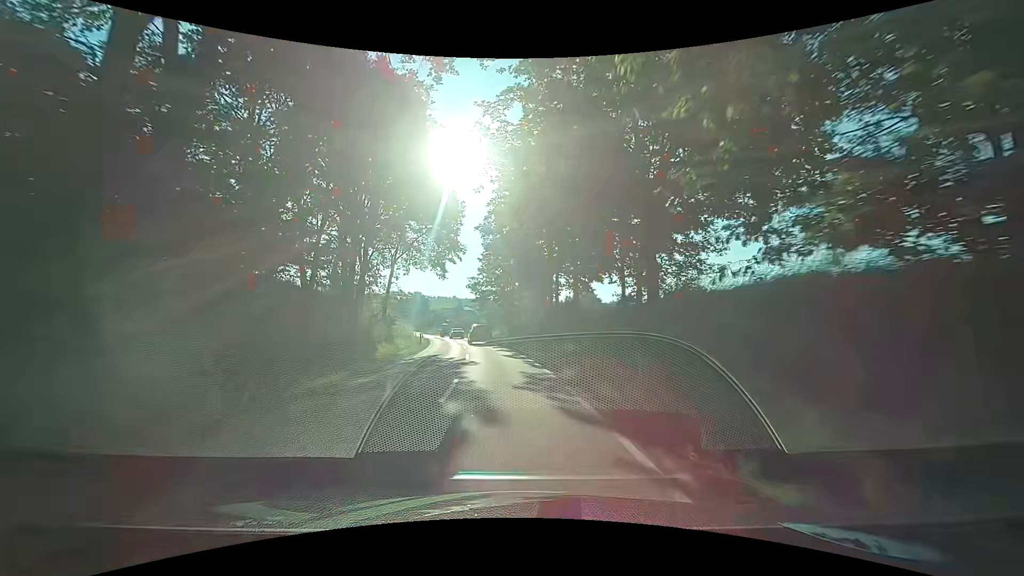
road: secondary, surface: asphalt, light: Day
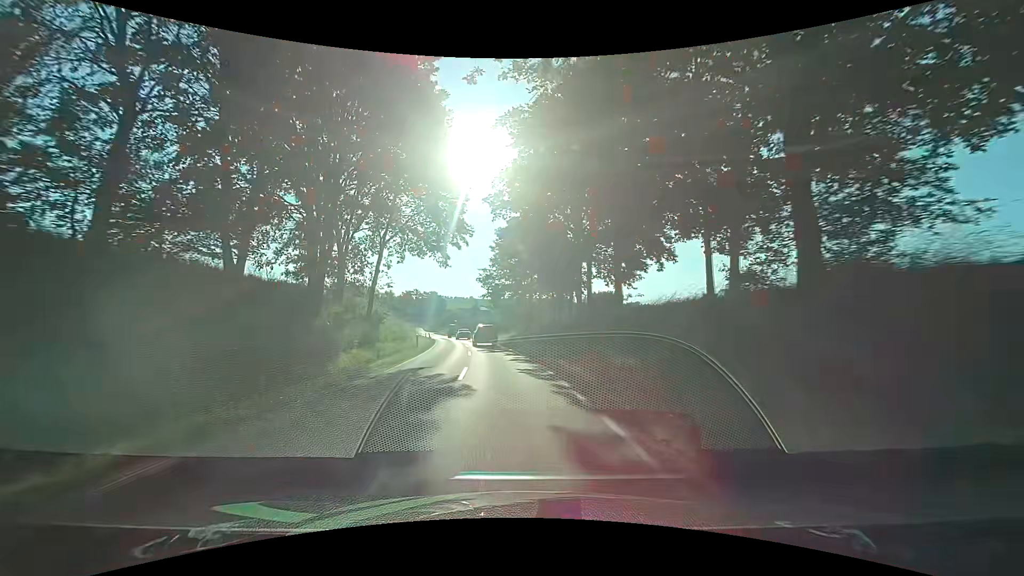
(-0.2, +8.3) m; -2°
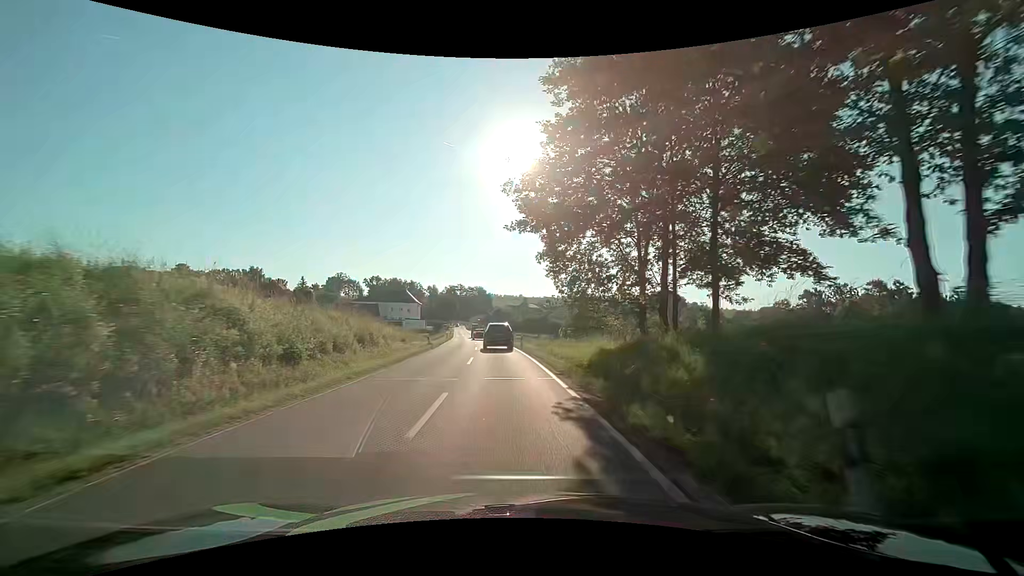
(-1.8, +31.8) m; -6°
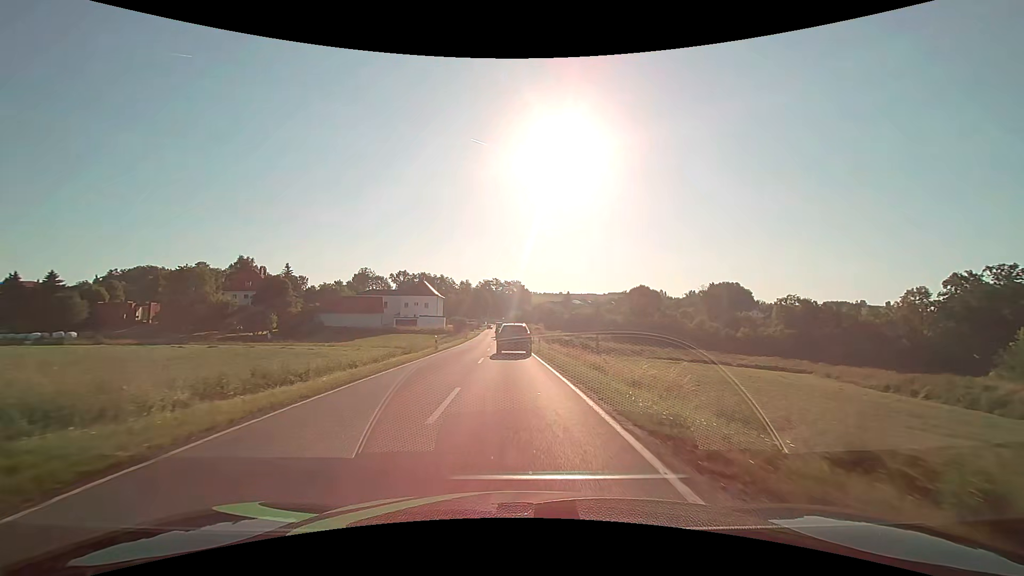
(-1.6, +36.0) m; -4°
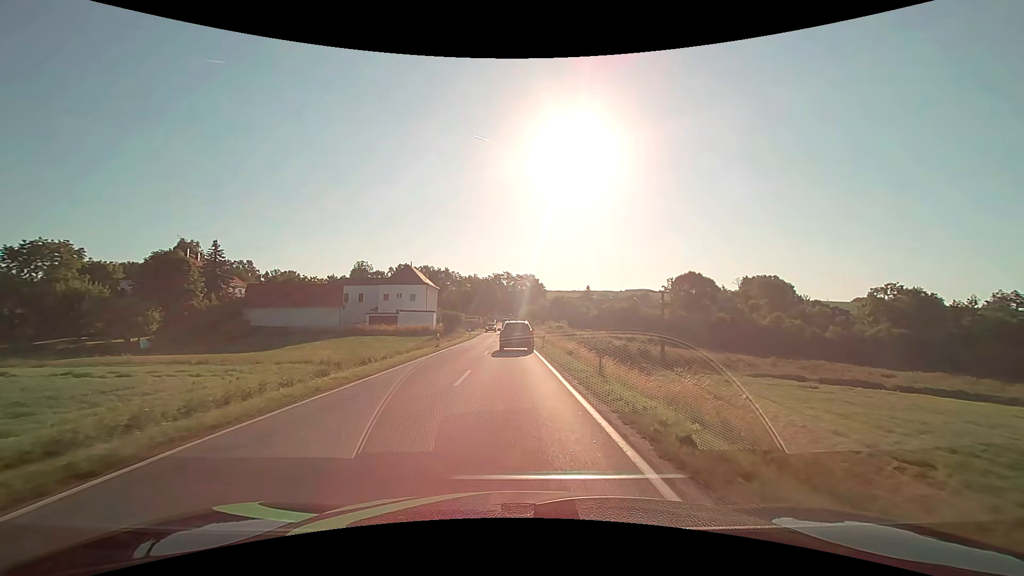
(-0.6, +32.6) m; -2°
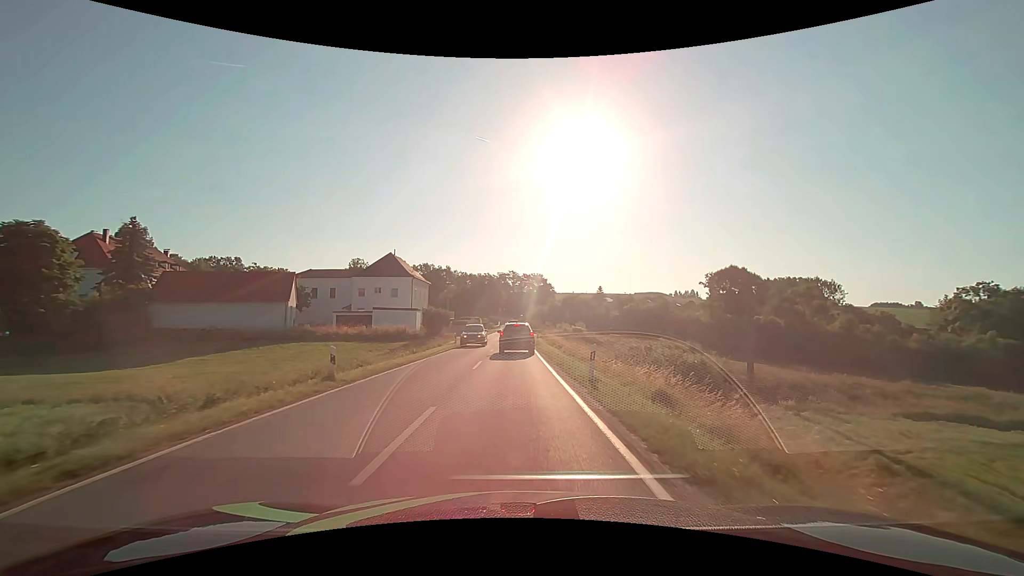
(-0.1, +19.7) m; -1°
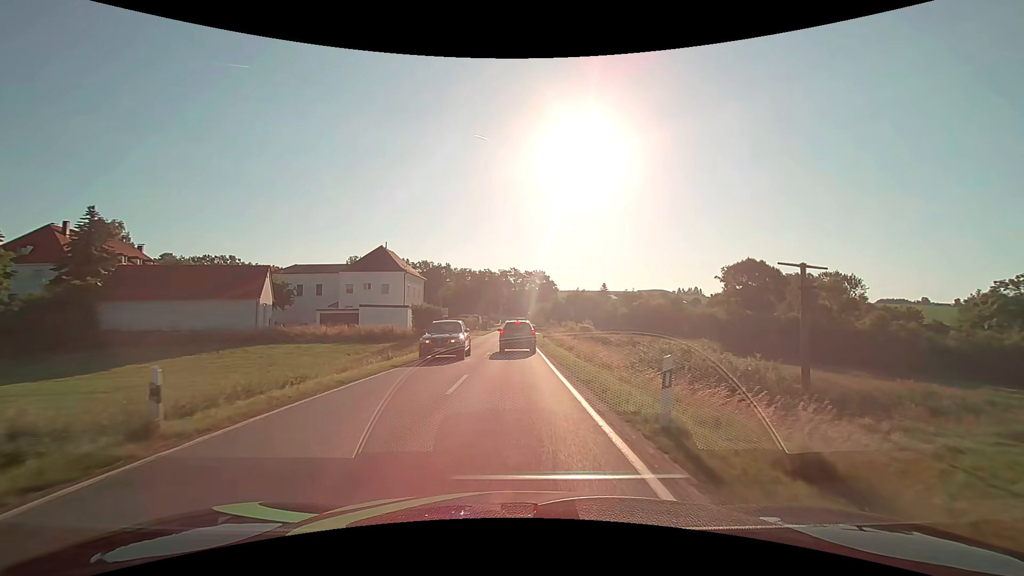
(0.0, +6.6) m; 0°
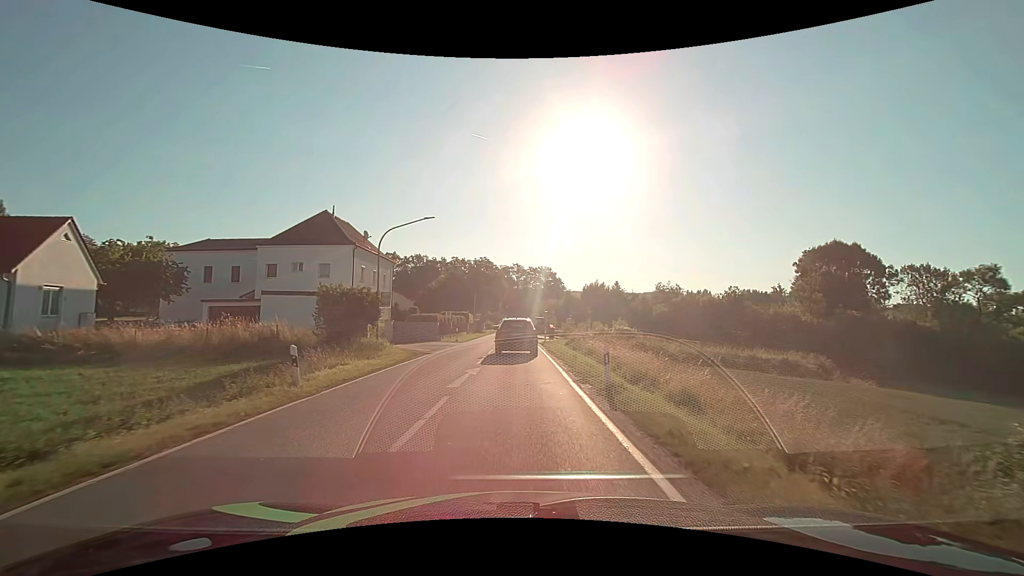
(-0.1, +24.2) m; 0°
(0, +10) (0, +20) (0, +30) (0, +40) (0, +50) (0, +60) (0, +70) (0, +80) (0, +90) (0, +100) m
